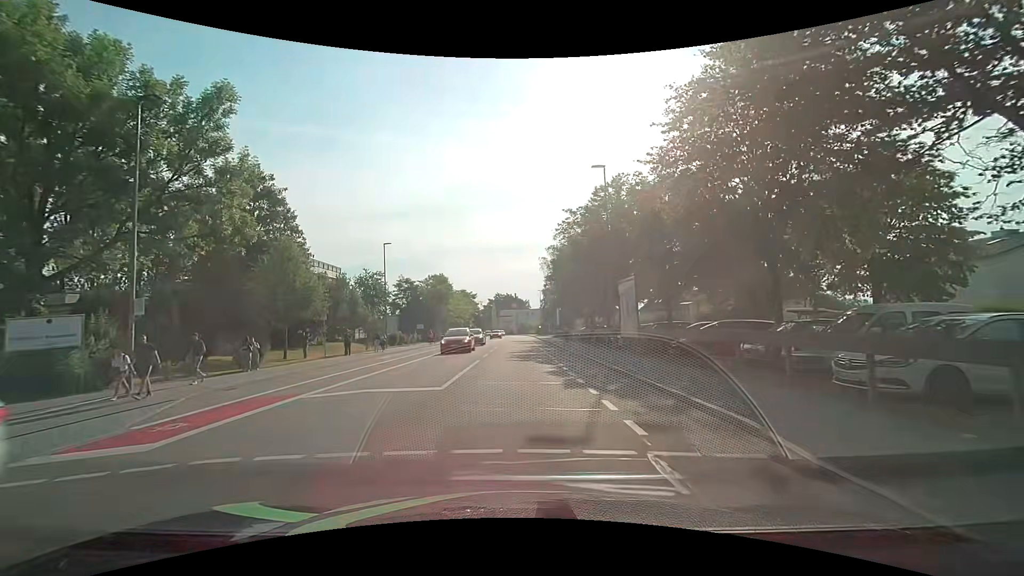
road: tertiary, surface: asphalt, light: Day
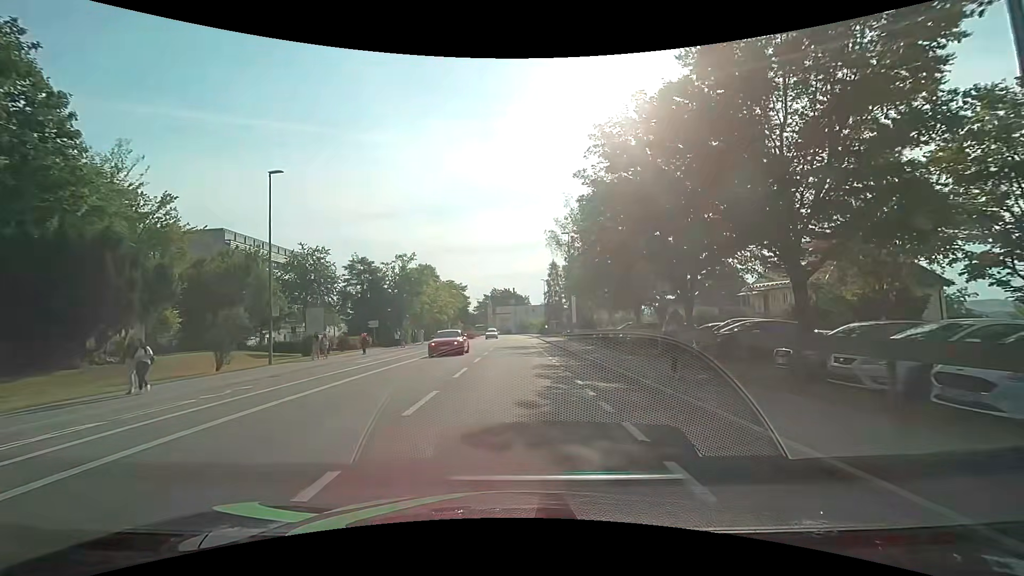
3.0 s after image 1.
(-0.1, +22.5) m; 0°
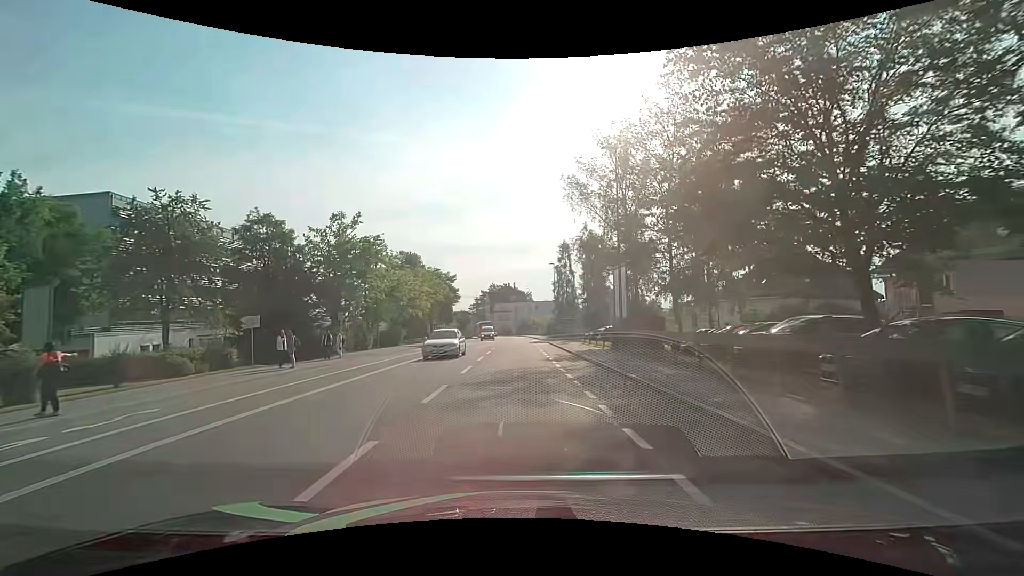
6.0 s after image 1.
(+0.1, +22.6) m; 0°
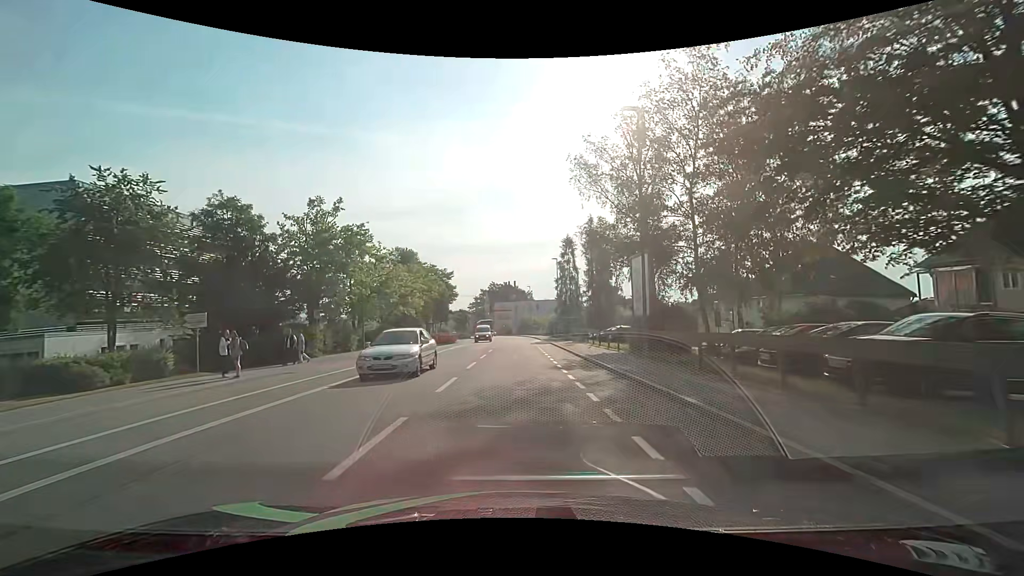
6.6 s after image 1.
(0.0, +4.5) m; 0°
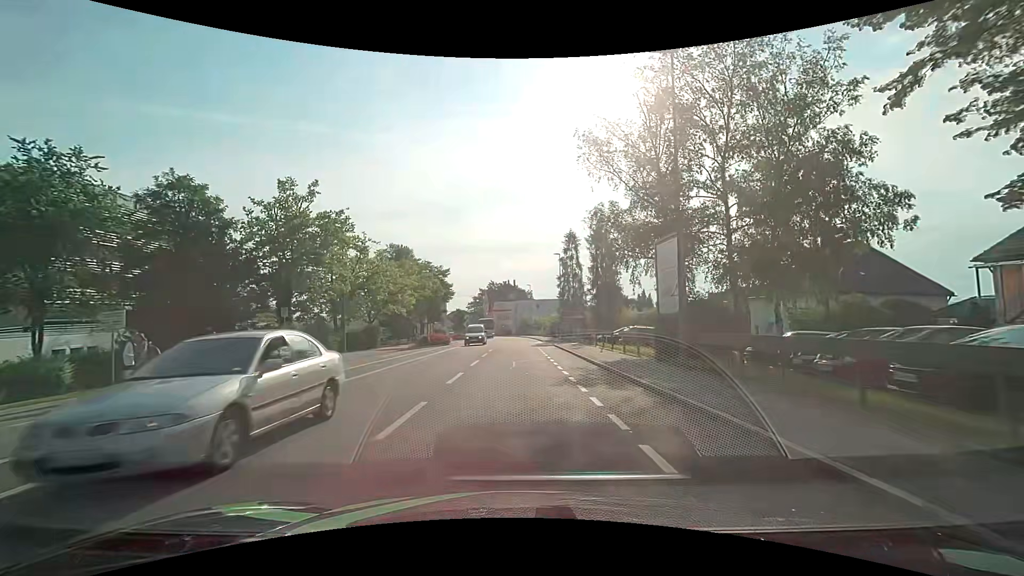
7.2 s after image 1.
(0.0, +4.5) m; -1°
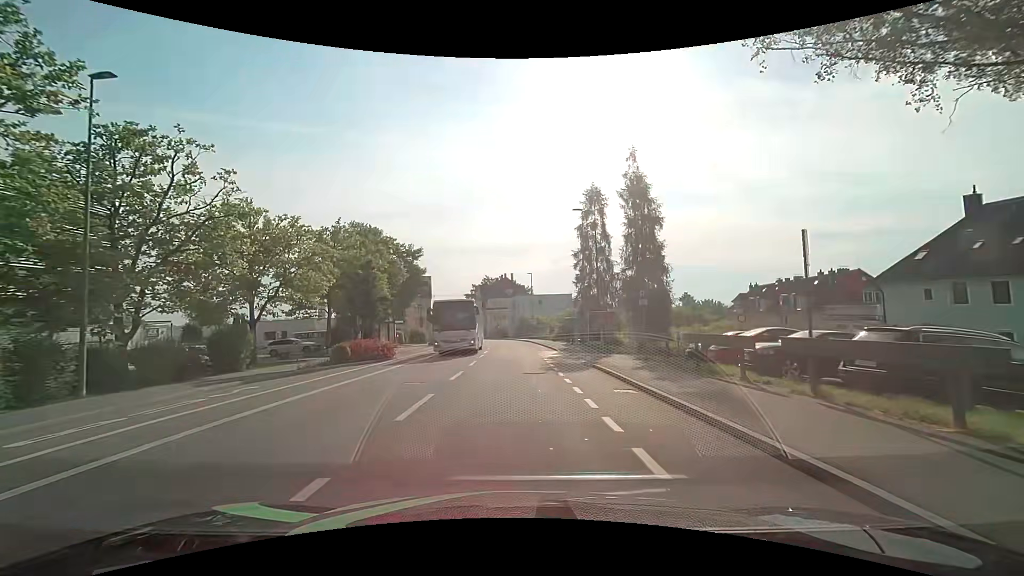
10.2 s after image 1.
(+0.3, +22.6) m; +1°
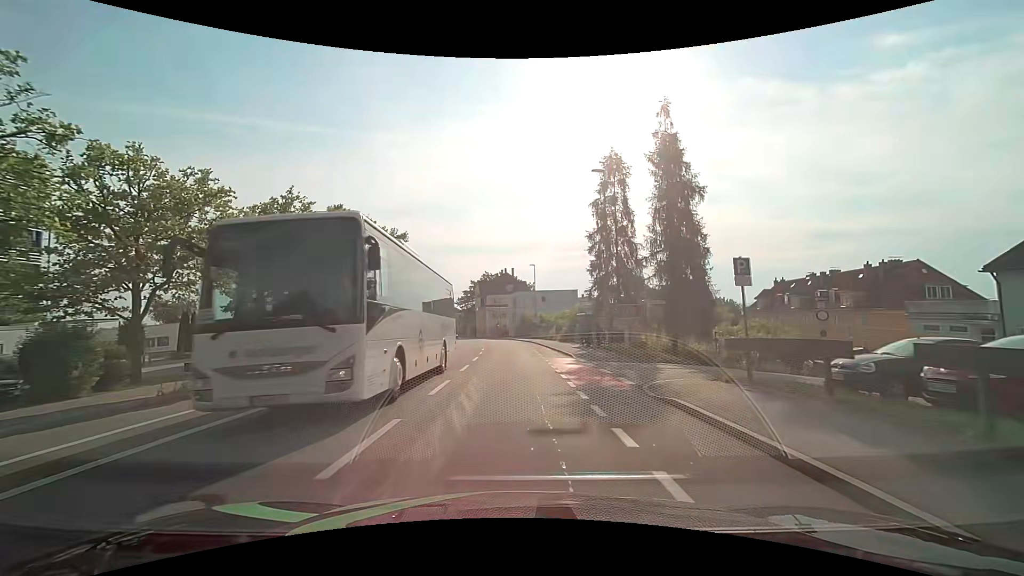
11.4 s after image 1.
(0.0, +9.0) m; 0°
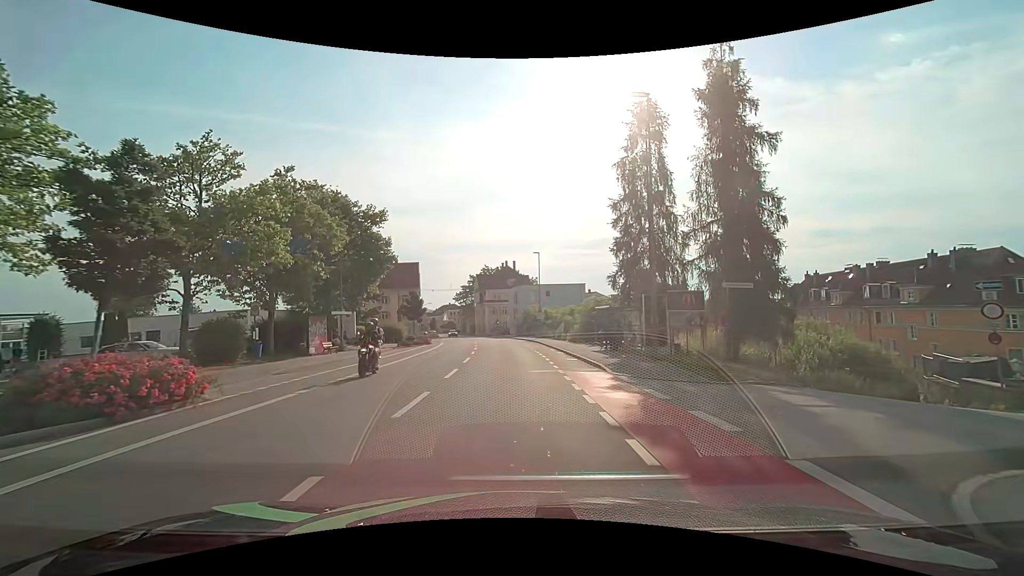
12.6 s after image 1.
(-0.1, +9.0) m; -1°
(0, +10) (0, +20) (0, +30) (-1, +40) (-1, +50) (-2, +60) (-3, +70) (-5, +80) (-7, +90) (-9, +99) m
